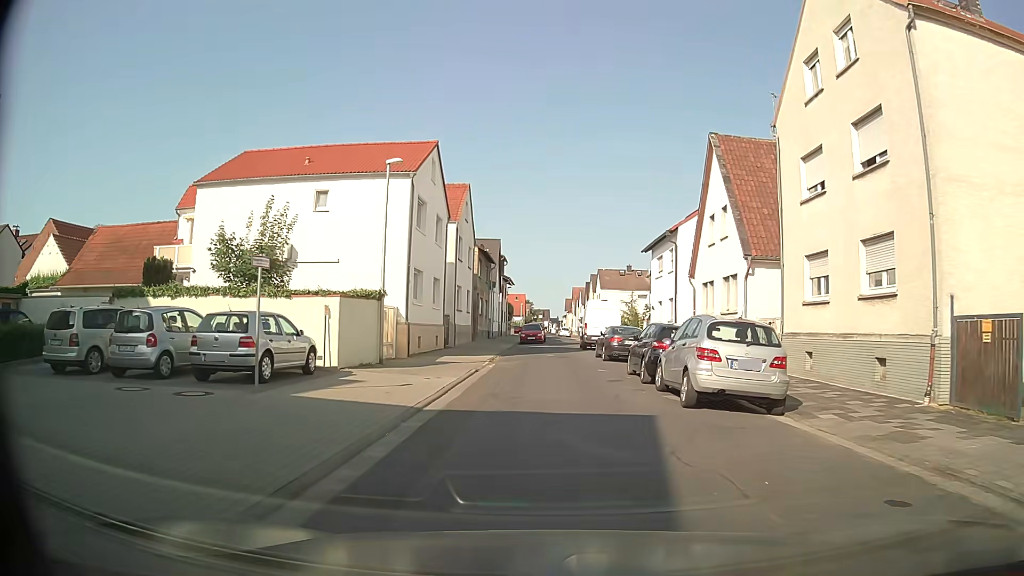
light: Day
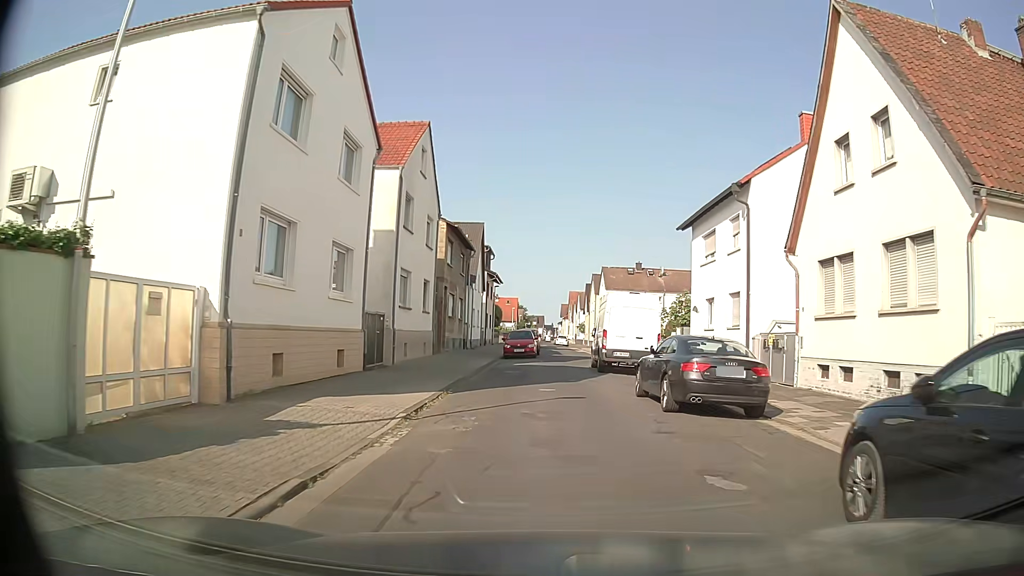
(-0.2, +14.2) m; 0°
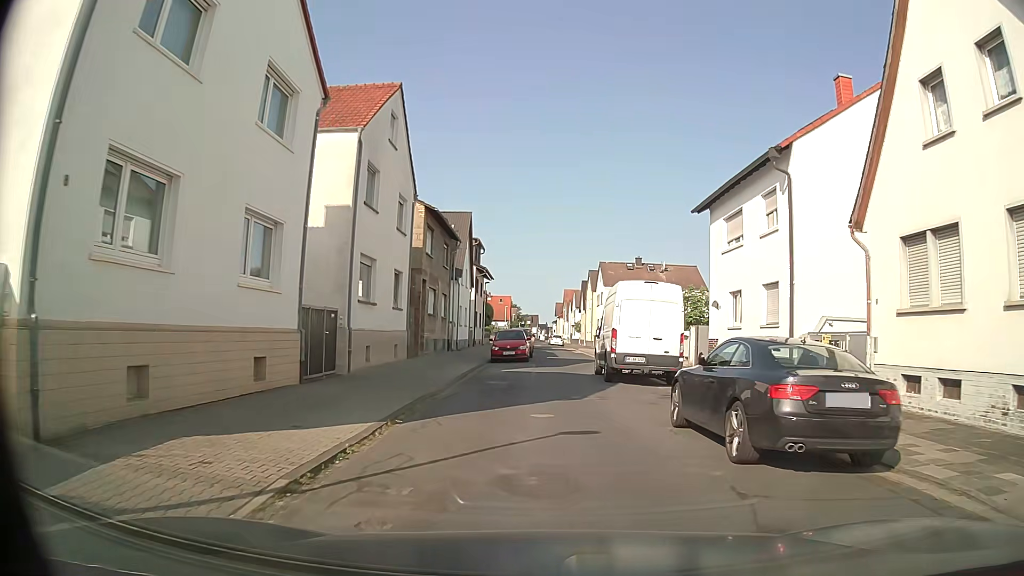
(-0.1, +4.7) m; -1°
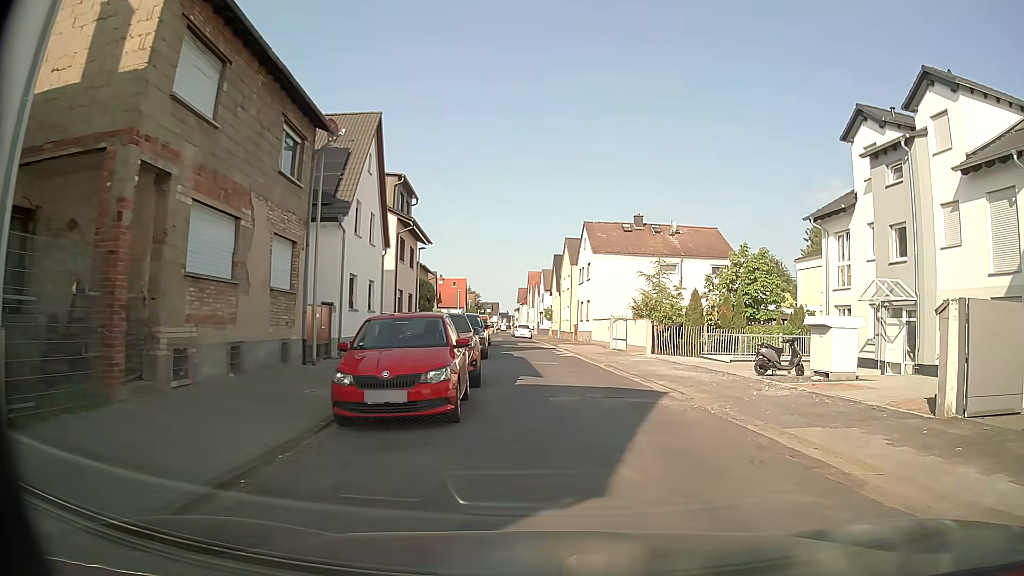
(-0.1, +21.1) m; +3°
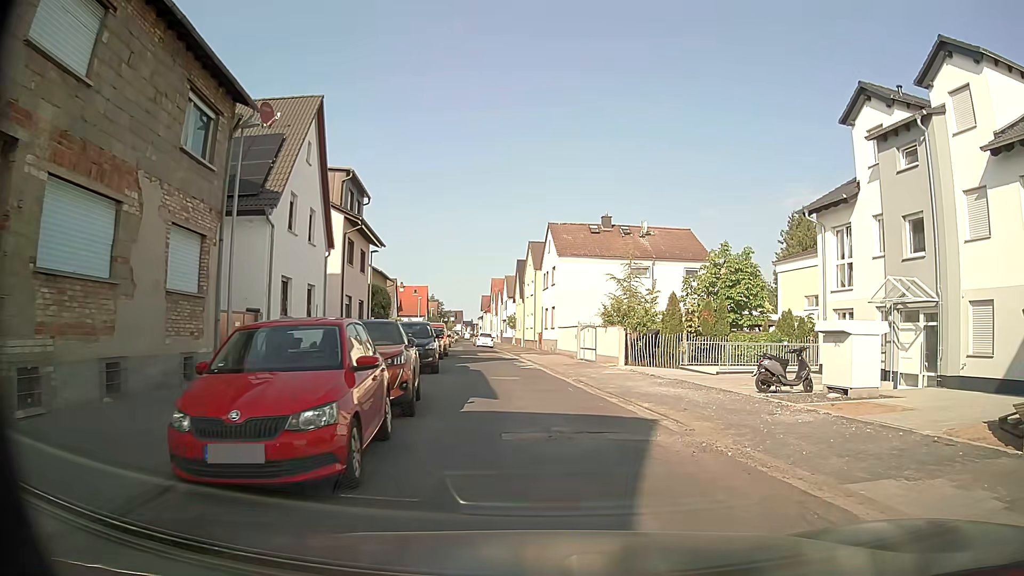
(0.0, +3.2) m; +2°
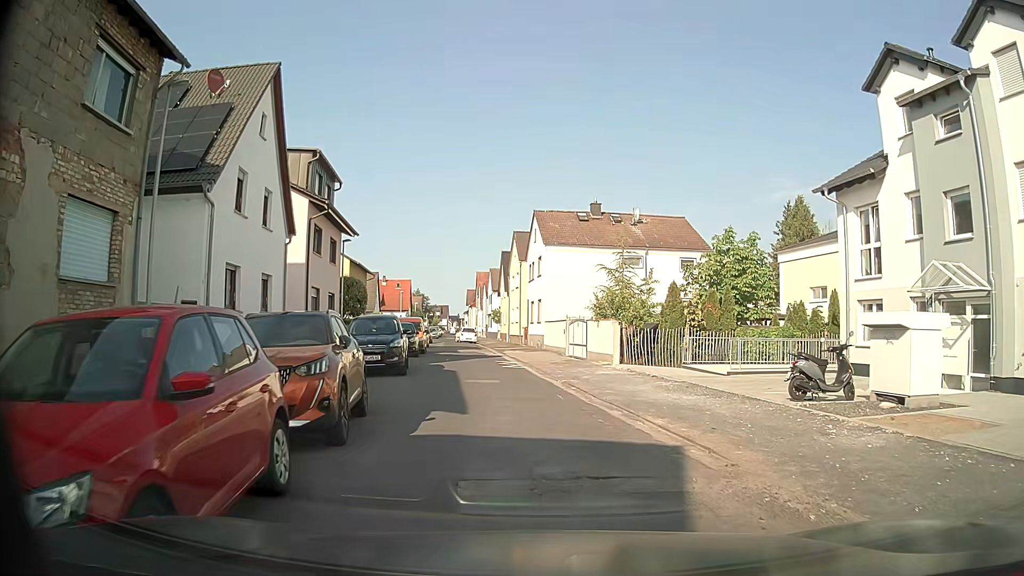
(0.0, +3.0) m; +2°
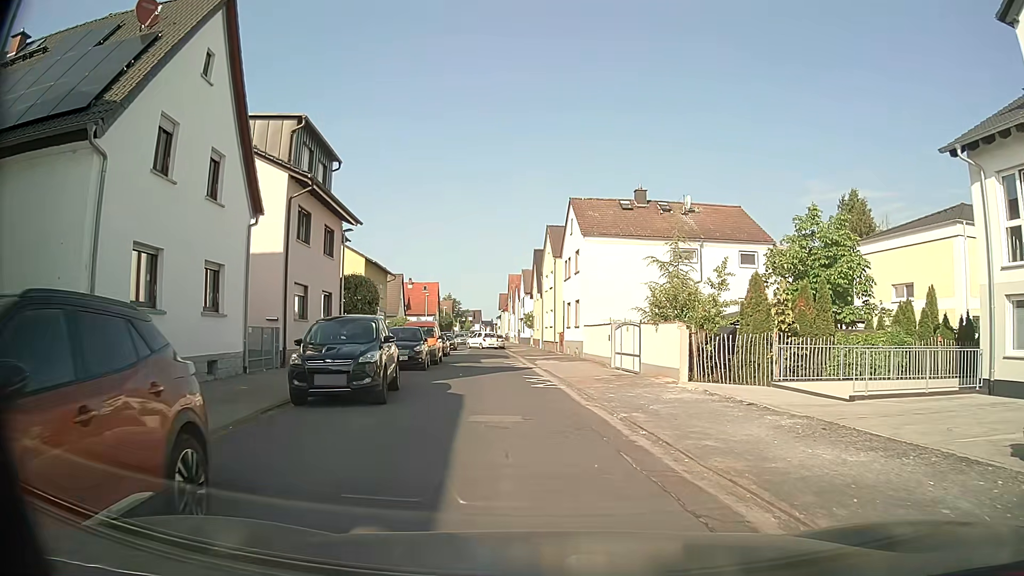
(-0.2, +6.2) m; -4°
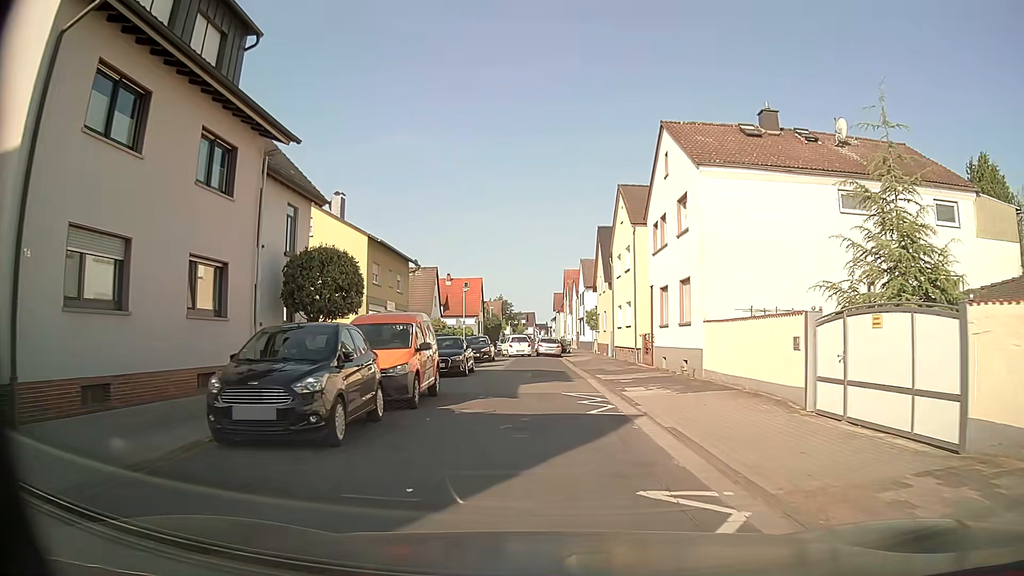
(-0.4, +15.8) m; -4°
